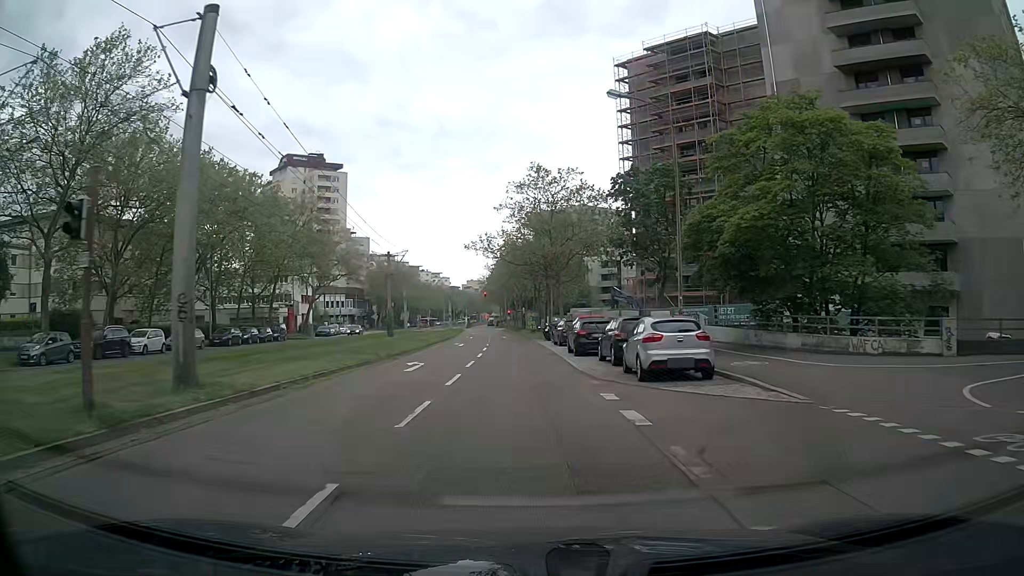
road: tertiary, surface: asphalt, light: Day
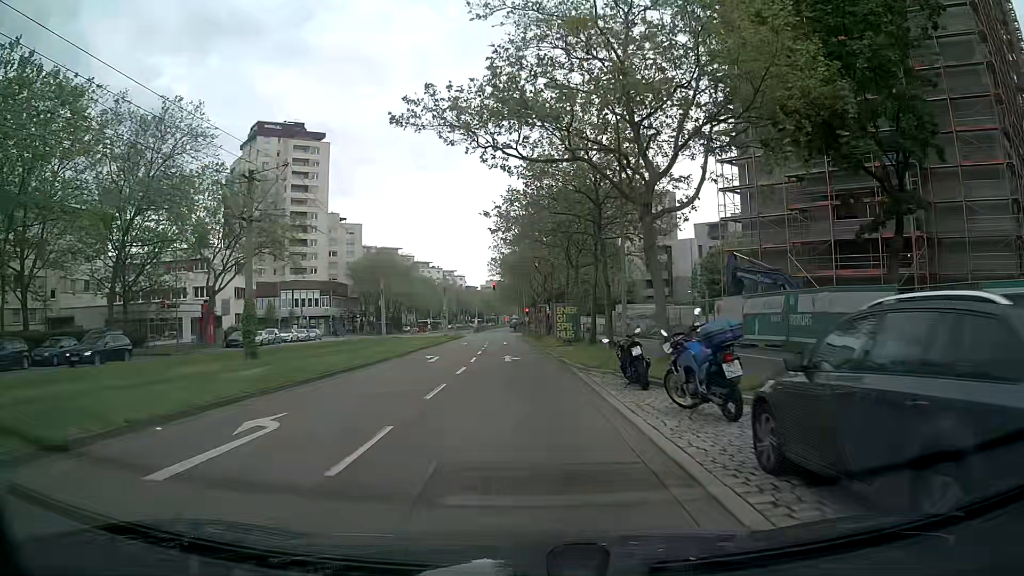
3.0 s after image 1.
(-0.5, +33.5) m; -1°
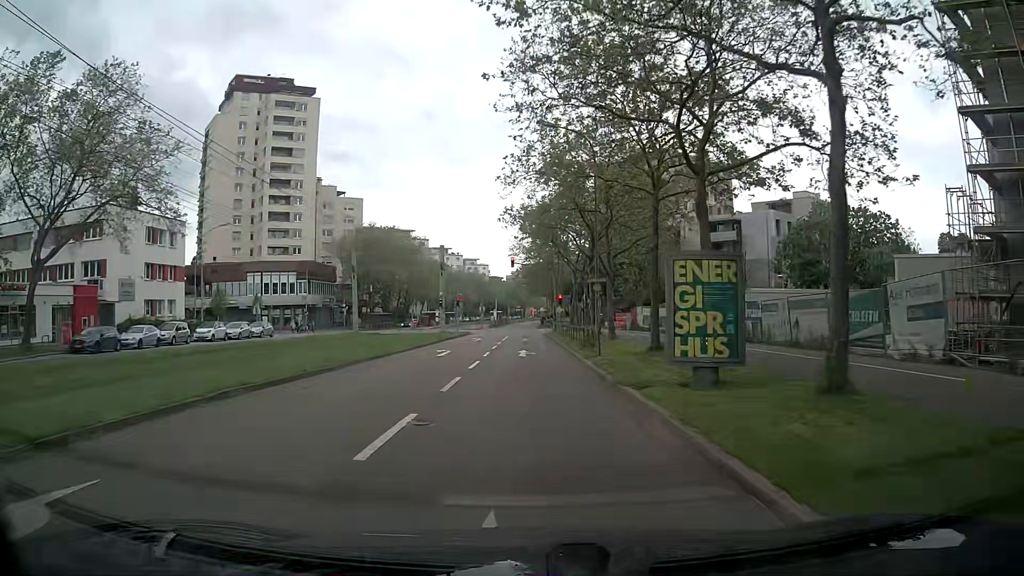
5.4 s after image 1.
(-0.8, +25.6) m; -1°
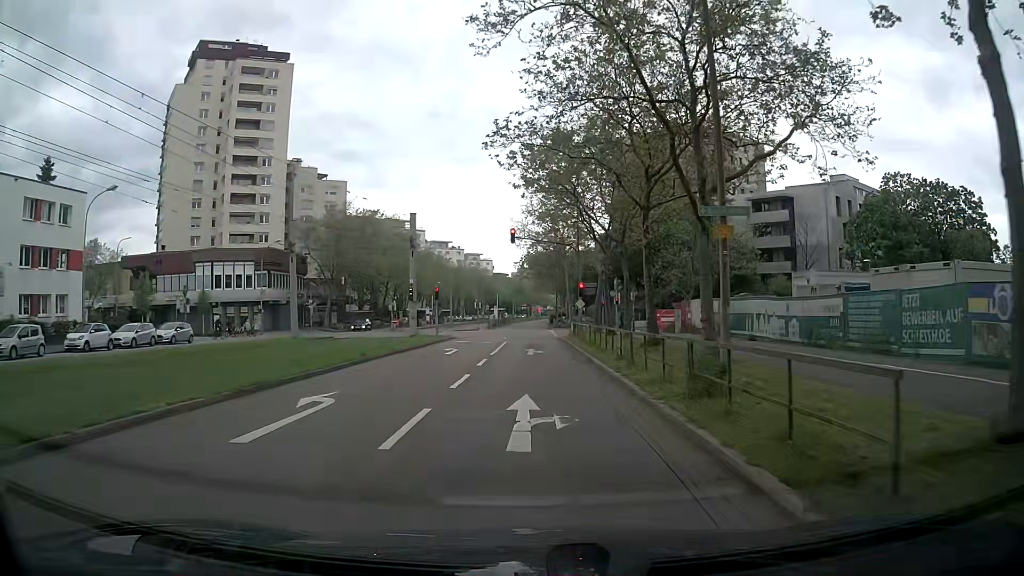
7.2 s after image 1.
(-0.5, +17.2) m; -3°
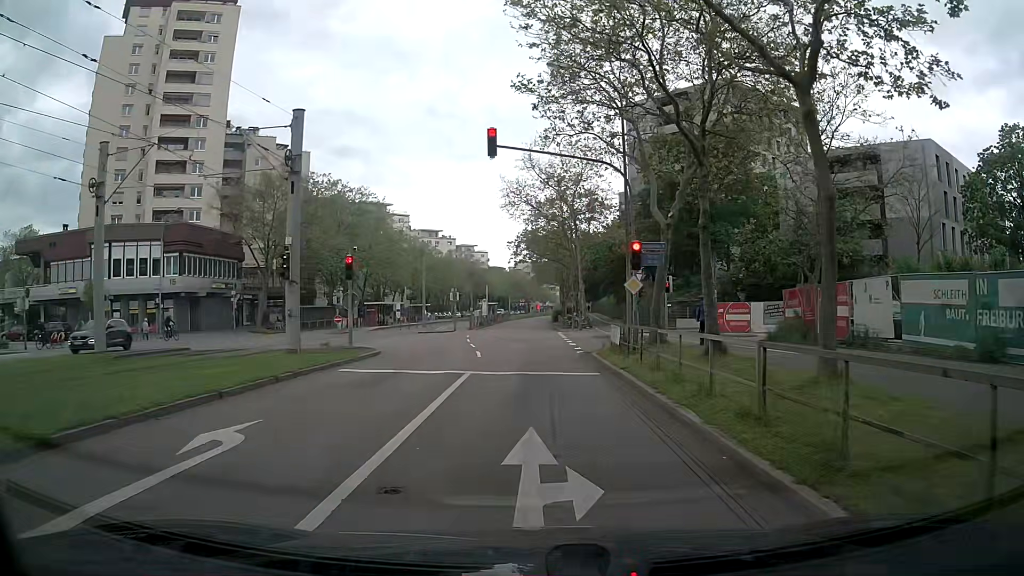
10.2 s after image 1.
(+0.3, +20.7) m; +1°
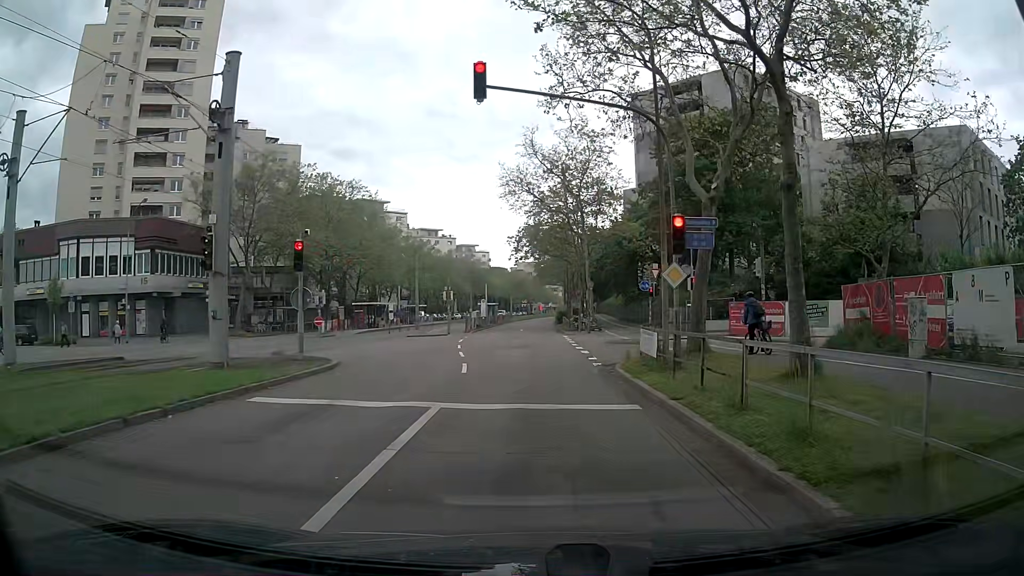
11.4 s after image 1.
(0.0, +5.1) m; -1°
